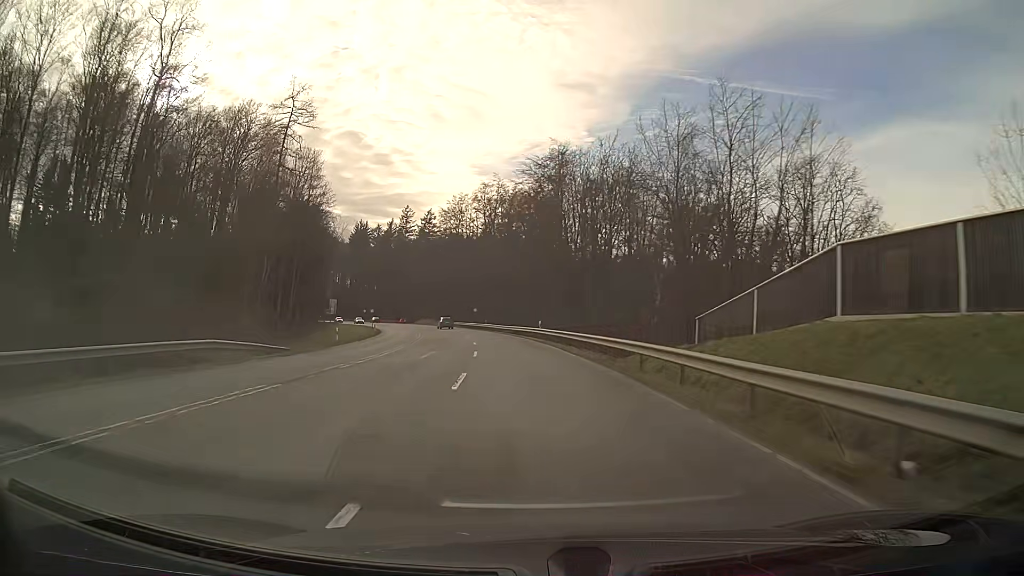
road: secondary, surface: asphalt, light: Day
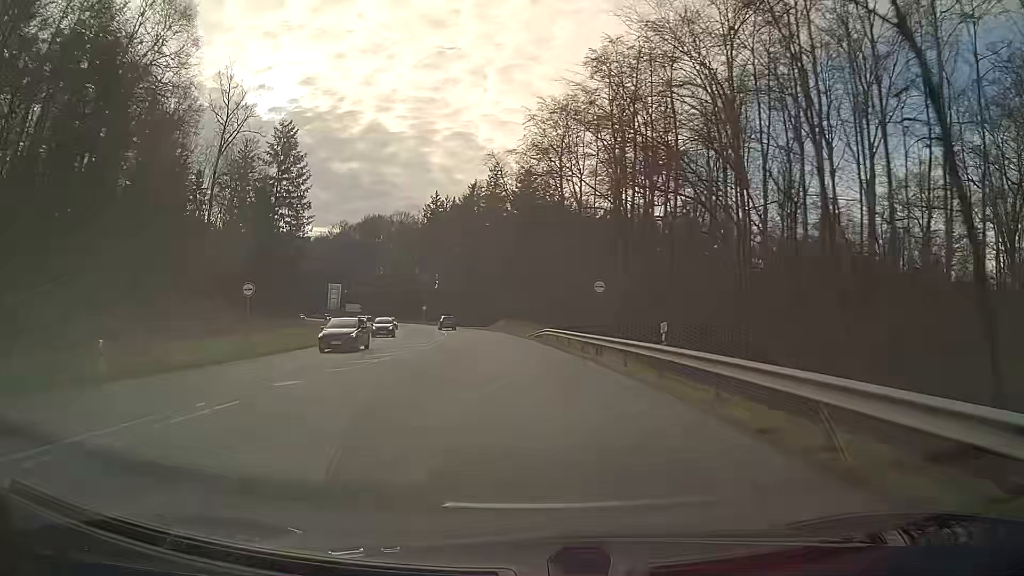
(-5.6, +66.0) m; -10°
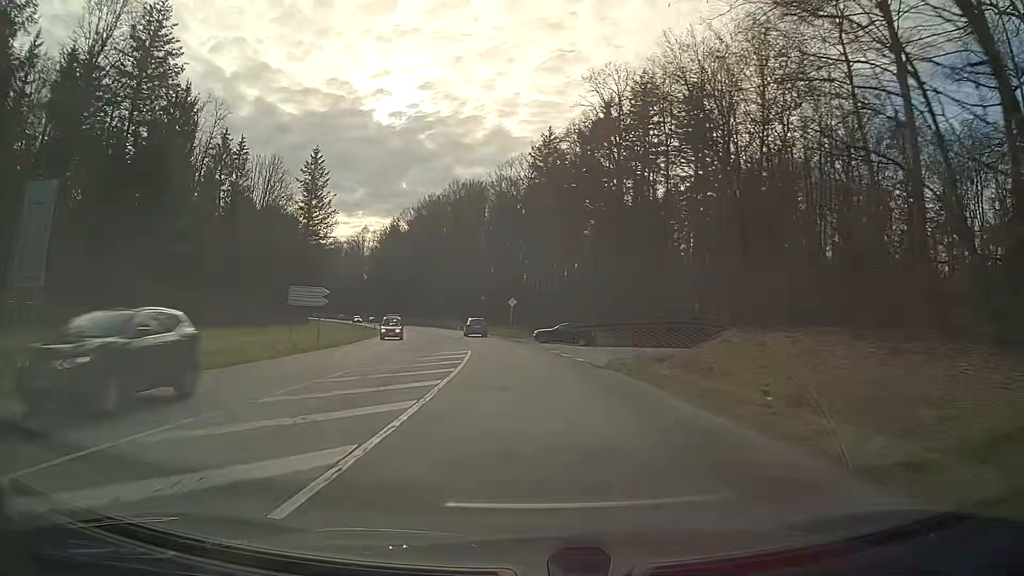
(-6.6, +65.9) m; -11°
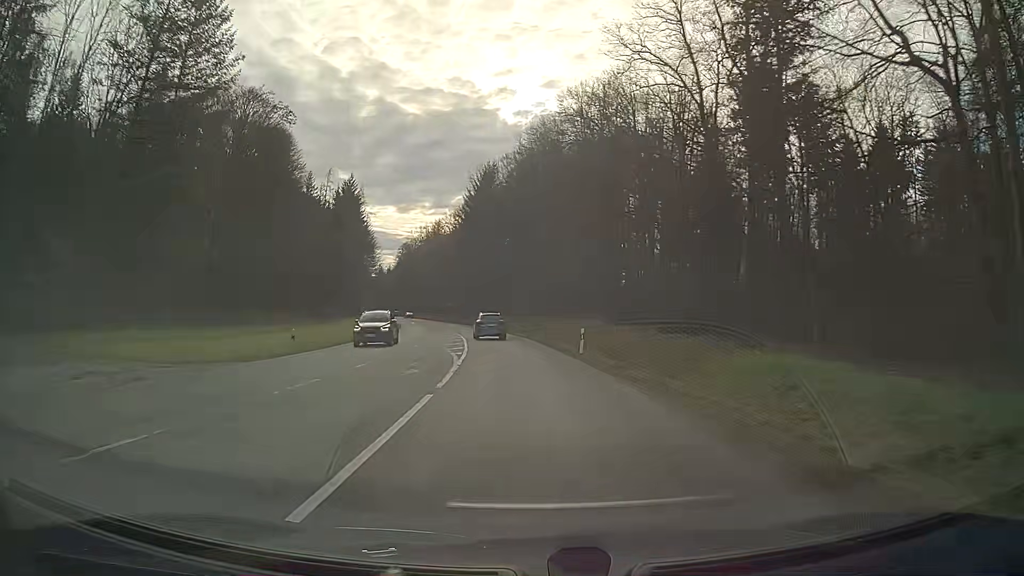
(-6.7, +67.5) m; -11°
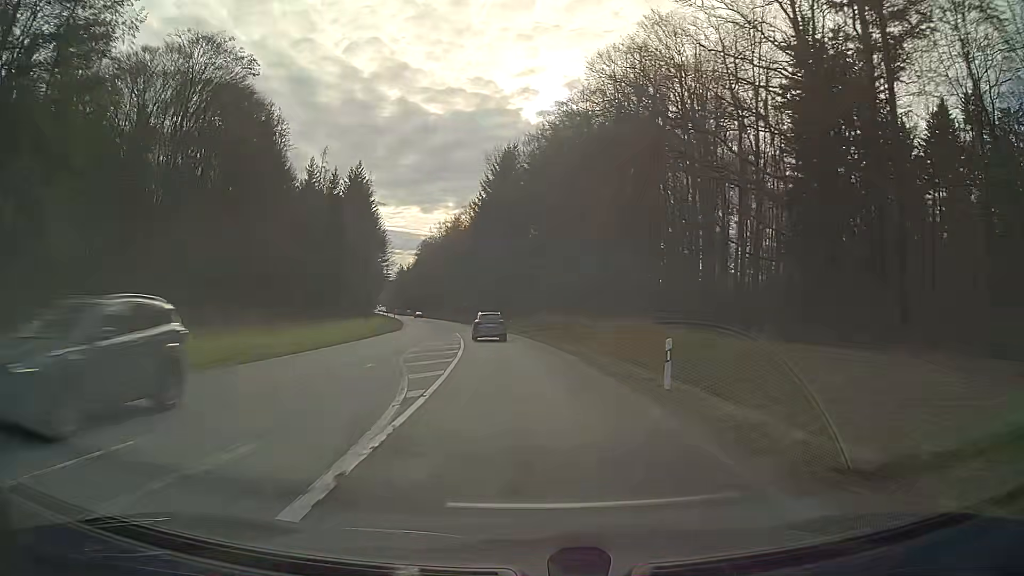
(-0.3, +13.3) m; -2°
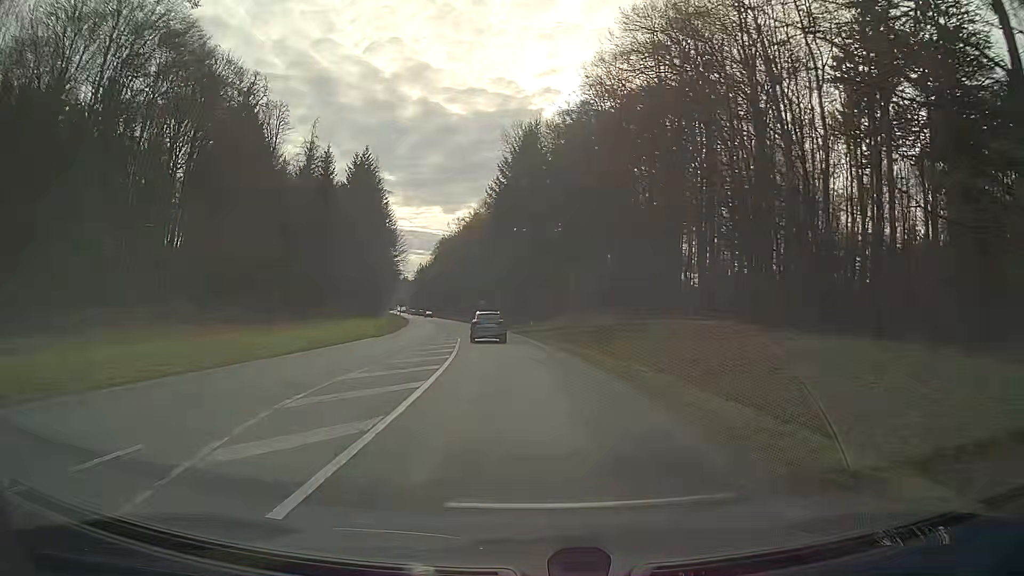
(-0.2, +12.9) m; -2°
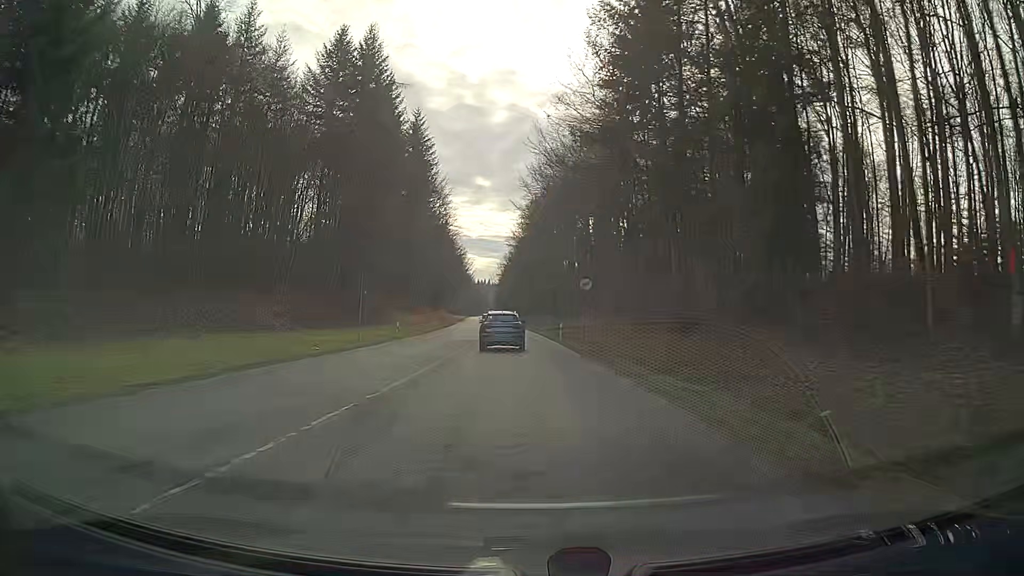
(-4.1, +58.7) m; -8°
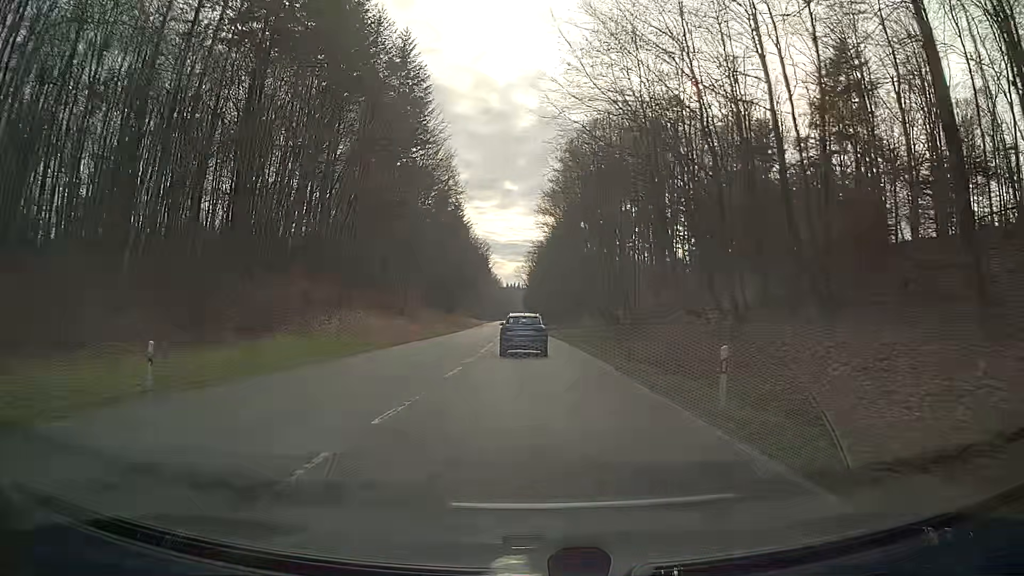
(-0.8, +32.2) m; -2°
(0, +10) (0, +20) (0, +30) (0, +40) (0, +50) (0, +60) (0, +70) (-1, +80) (-1, +90) (-1, +100) m
